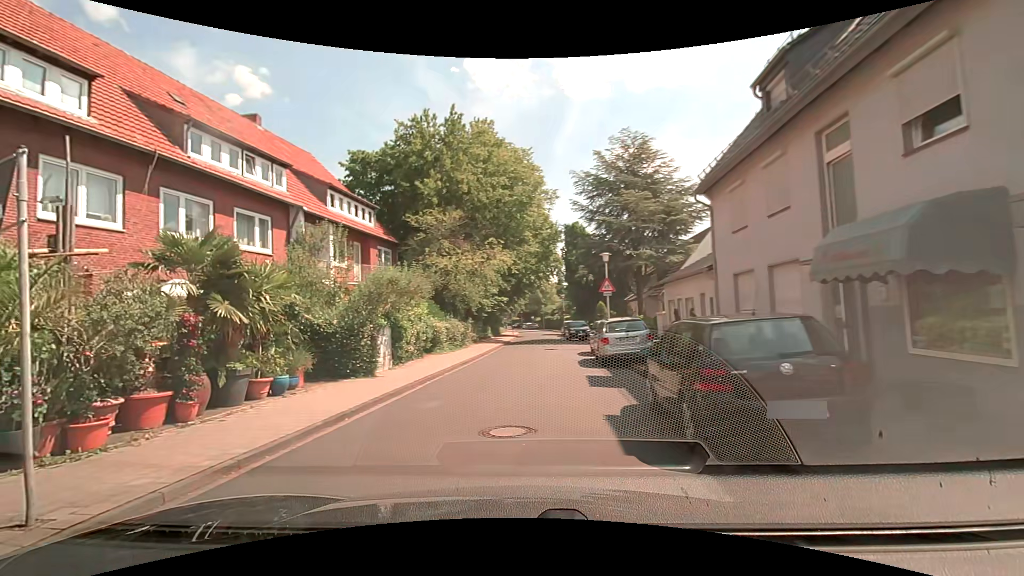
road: residential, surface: asphalt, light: Day
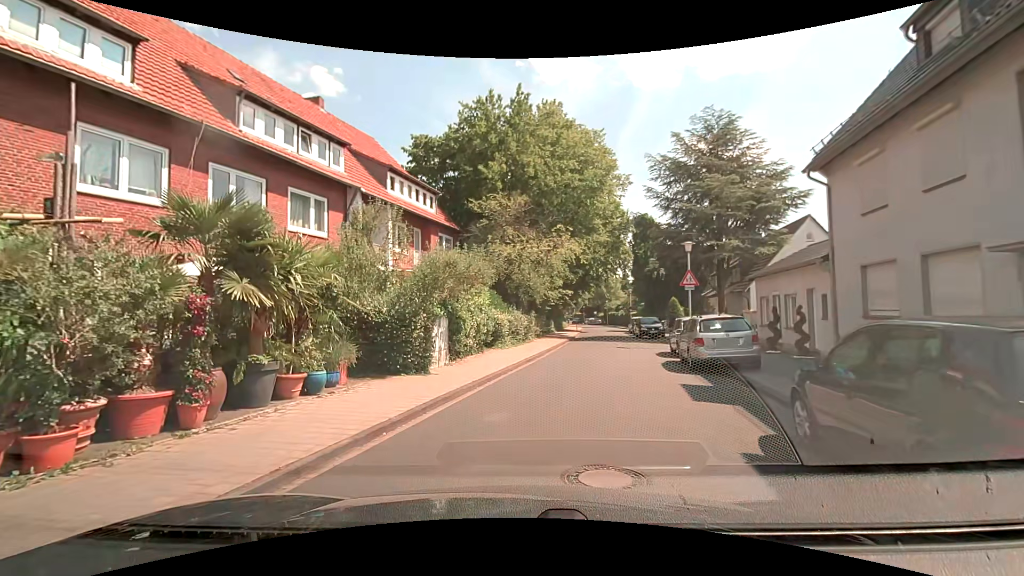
(-0.2, +2.1) m; -9°
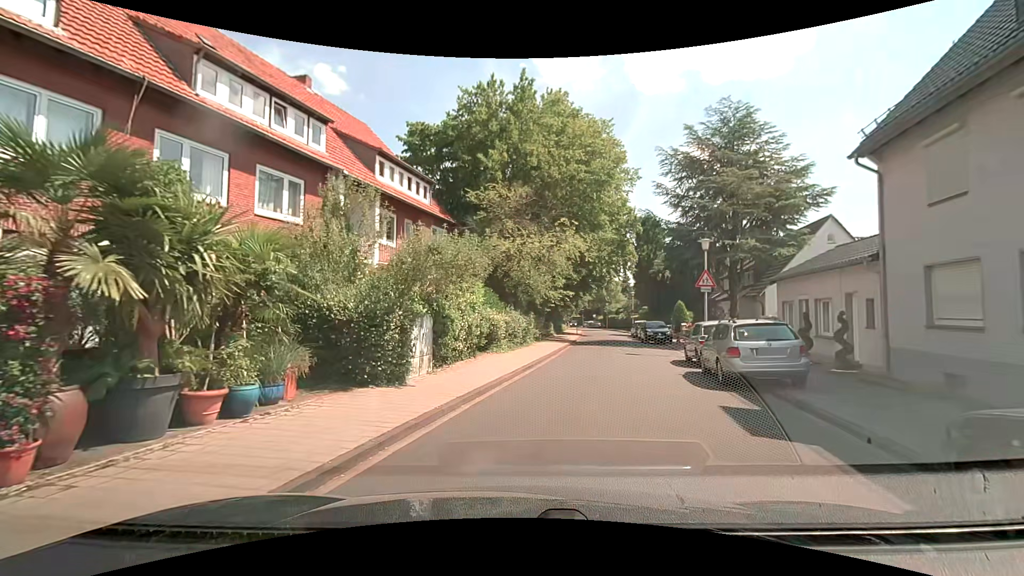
(0.0, +2.2) m; +1°
